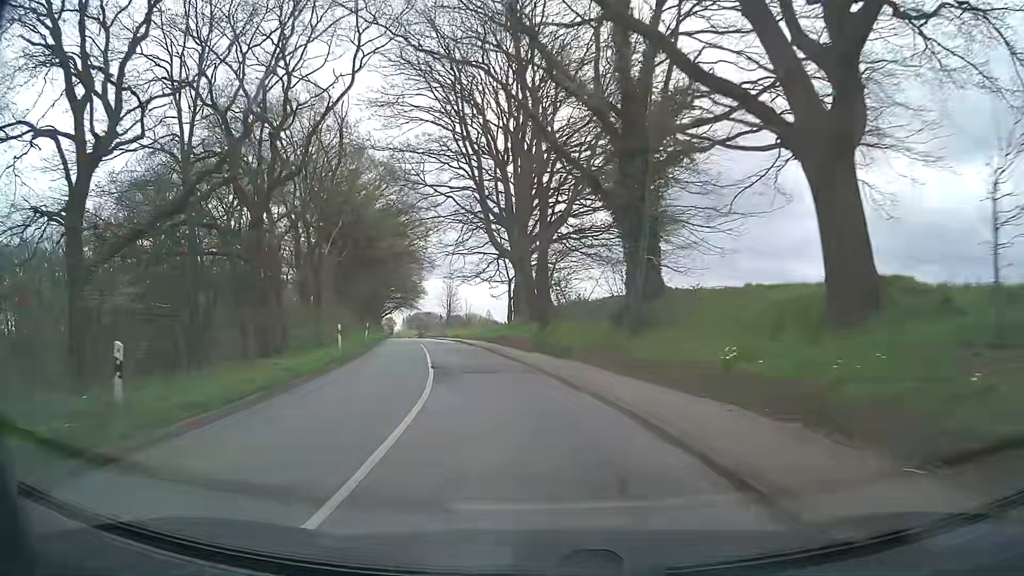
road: tertiary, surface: asphalt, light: Day
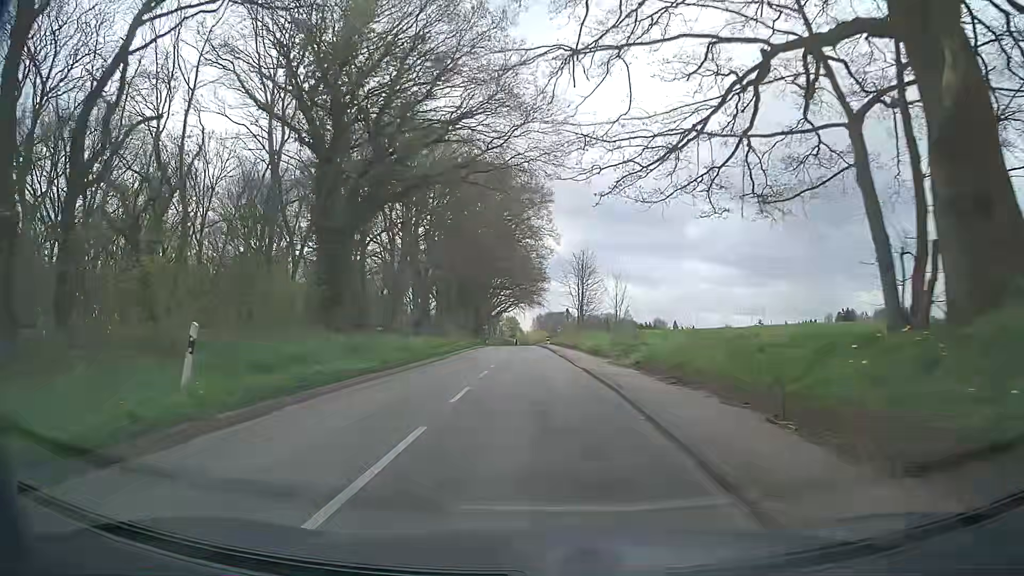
(-5.0, +37.2) m; -12°
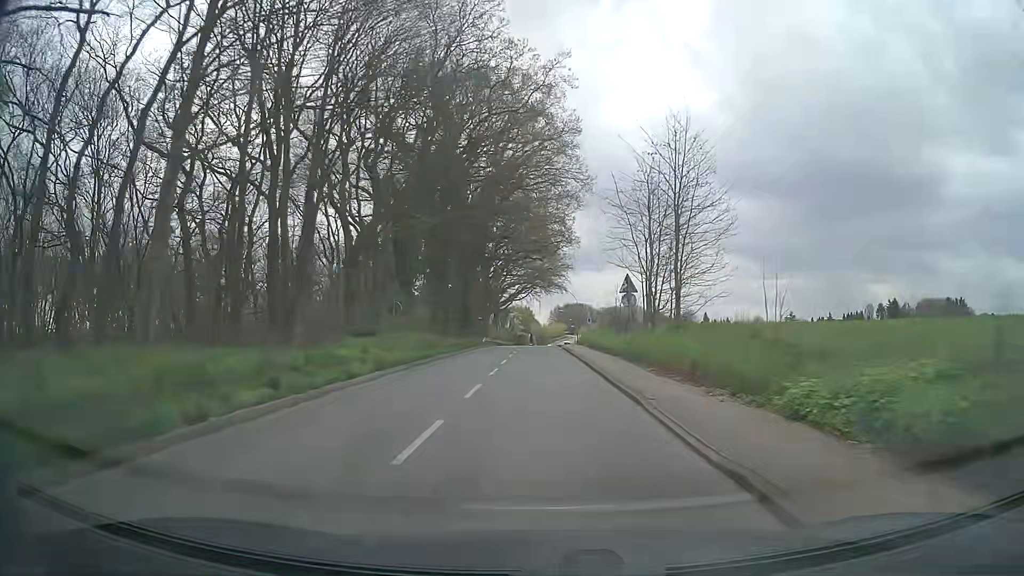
(-0.6, +30.6) m; -1°
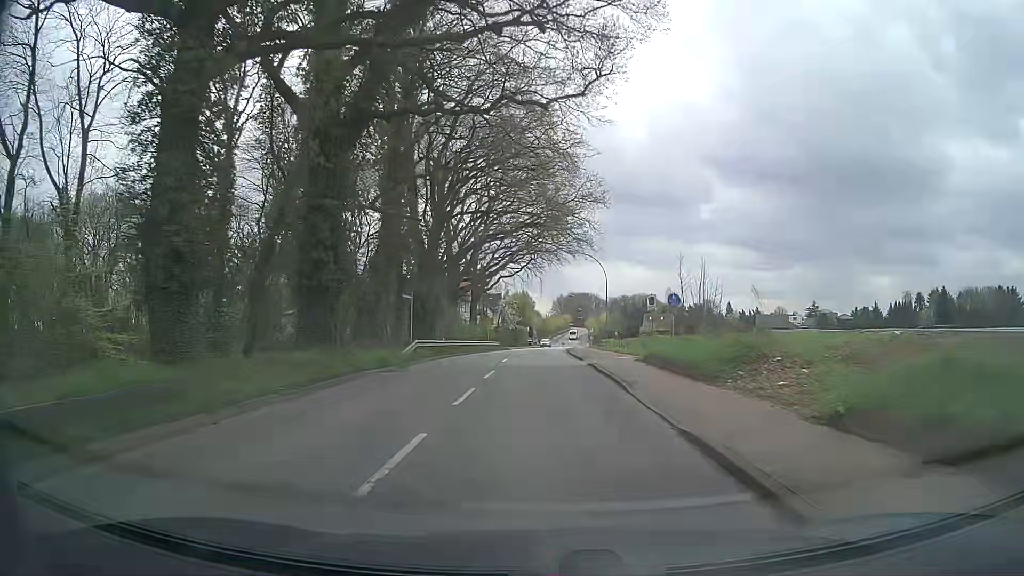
(-0.4, +38.5) m; 0°
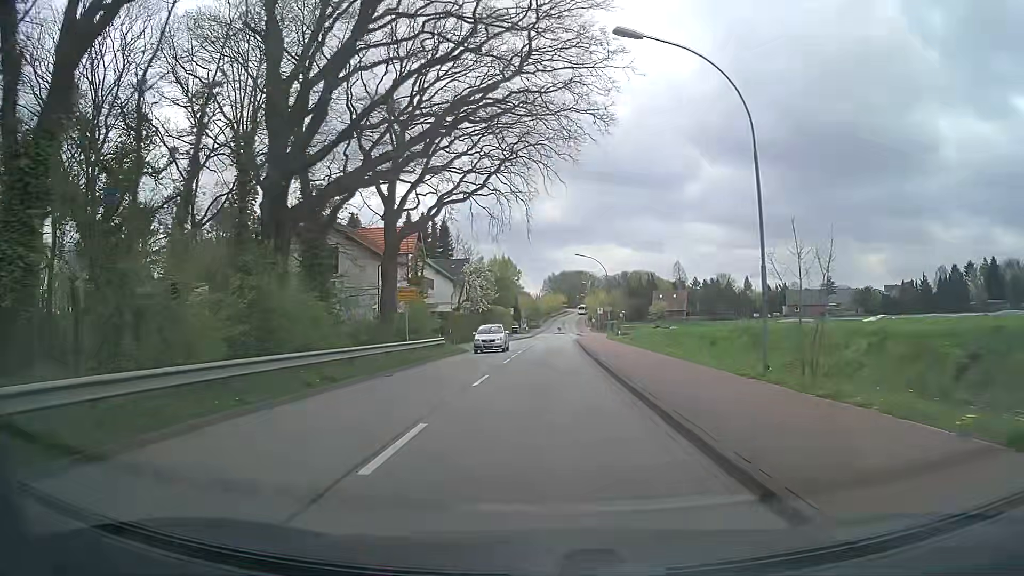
(-0.1, +38.7) m; 0°
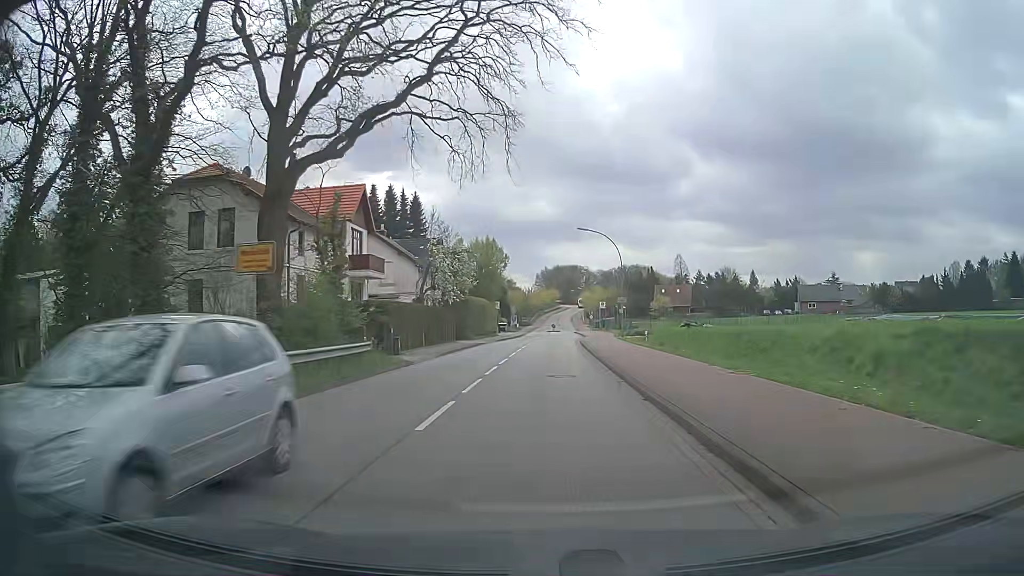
(+0.1, +15.6) m; +2°
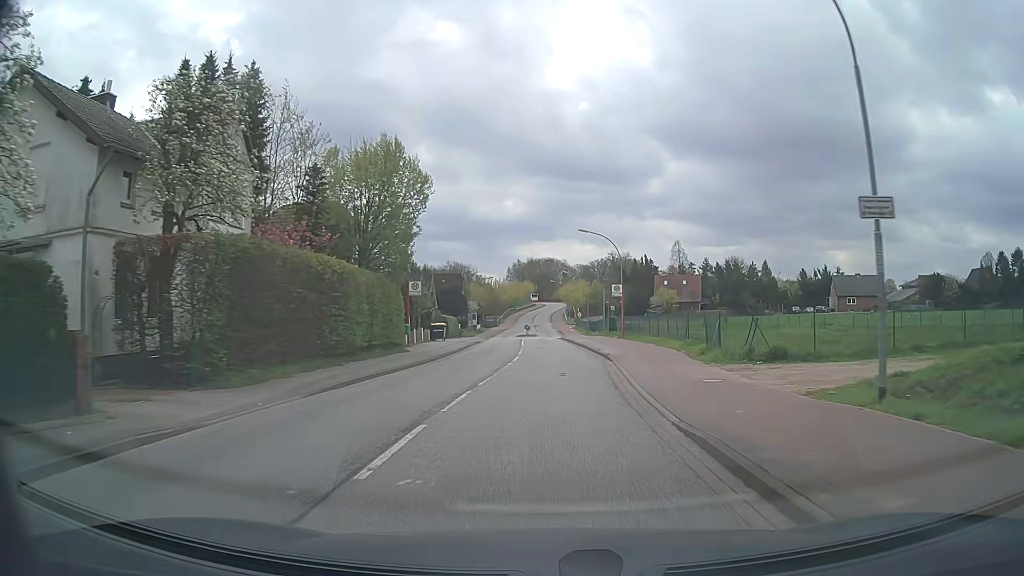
(-0.3, +38.8) m; +1°
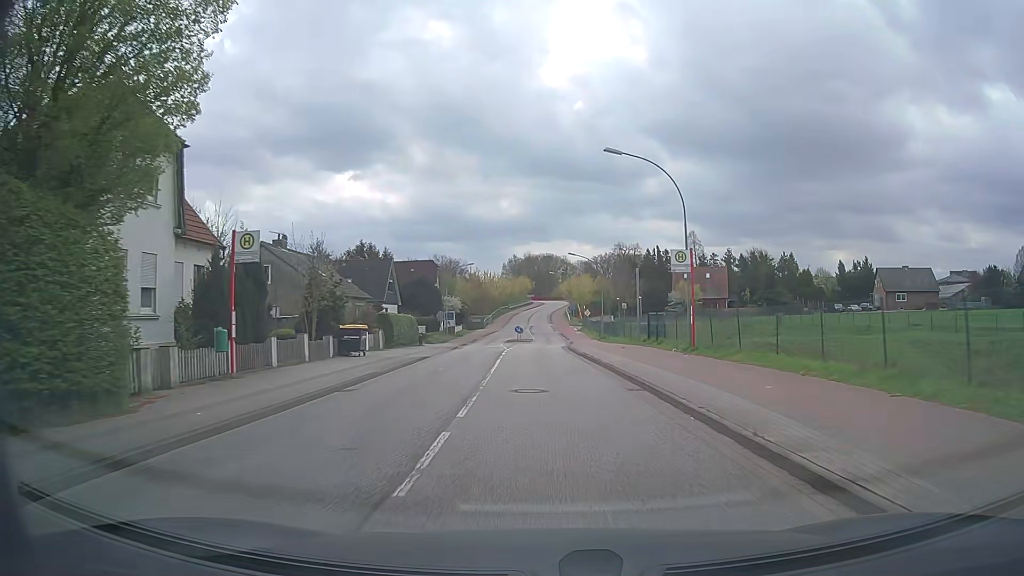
(+0.1, +23.0) m; 0°
(0, +10) (0, +20) (0, +30) (0, +40) (0, +50) (+1, +60) (+1, +70) (0, +80) (0, +90) (0, +100) m
